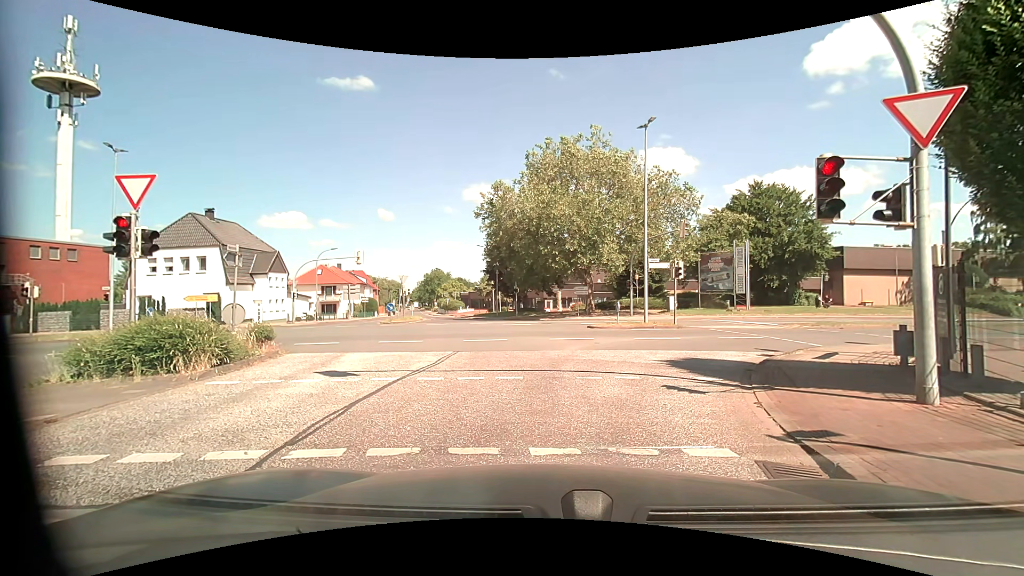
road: unclassified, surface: asphalt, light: Day
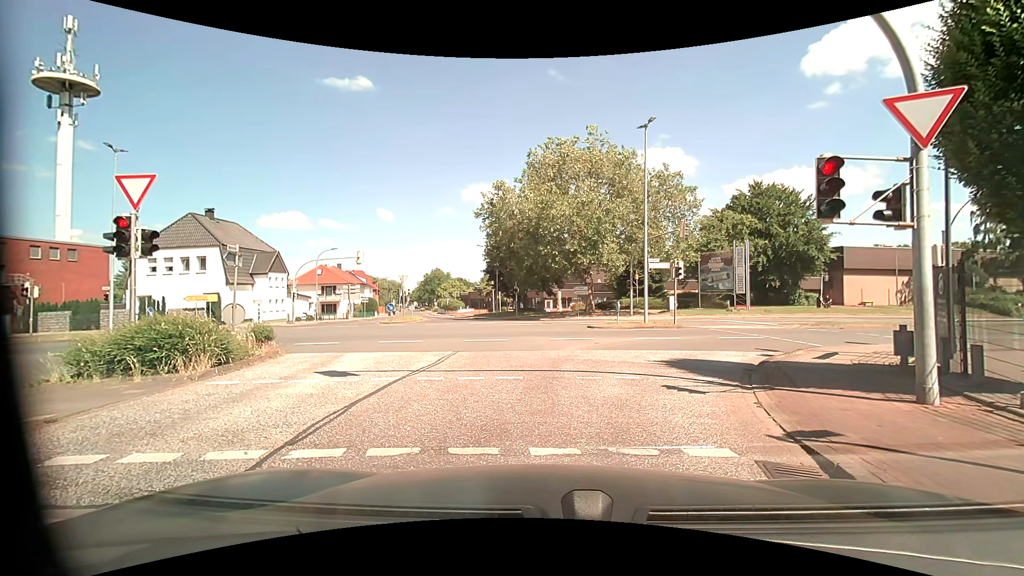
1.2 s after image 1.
(0.0, 0.0) m; 0°
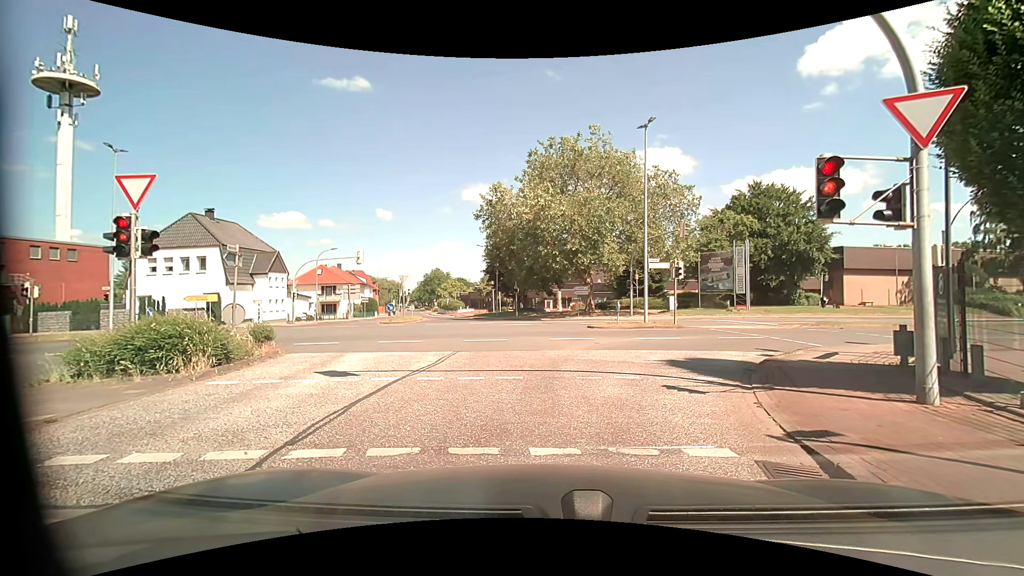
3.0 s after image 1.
(0.0, 0.0) m; 0°
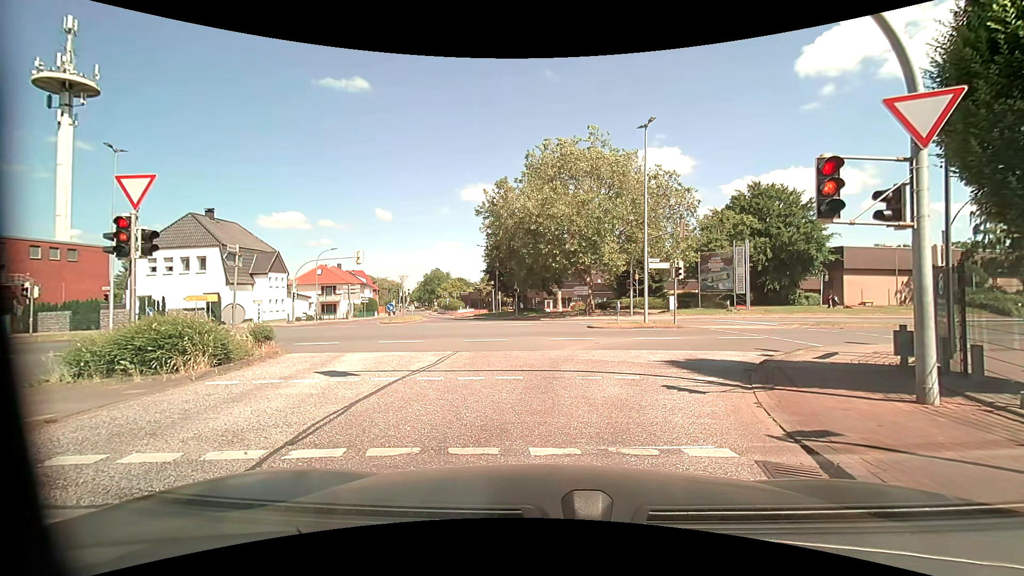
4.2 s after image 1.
(0.0, 0.0) m; 0°
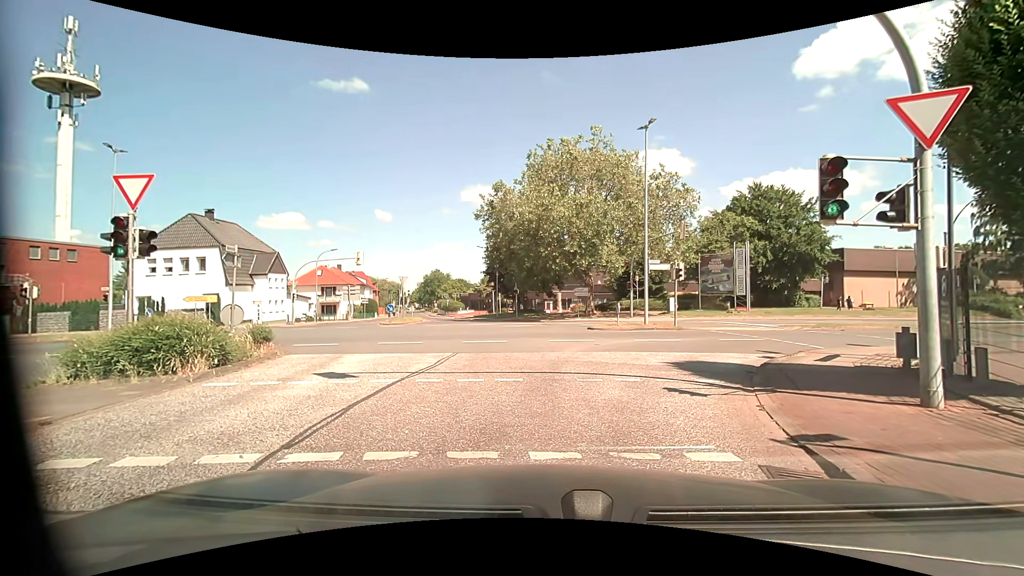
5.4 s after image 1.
(0.0, 0.0) m; 0°
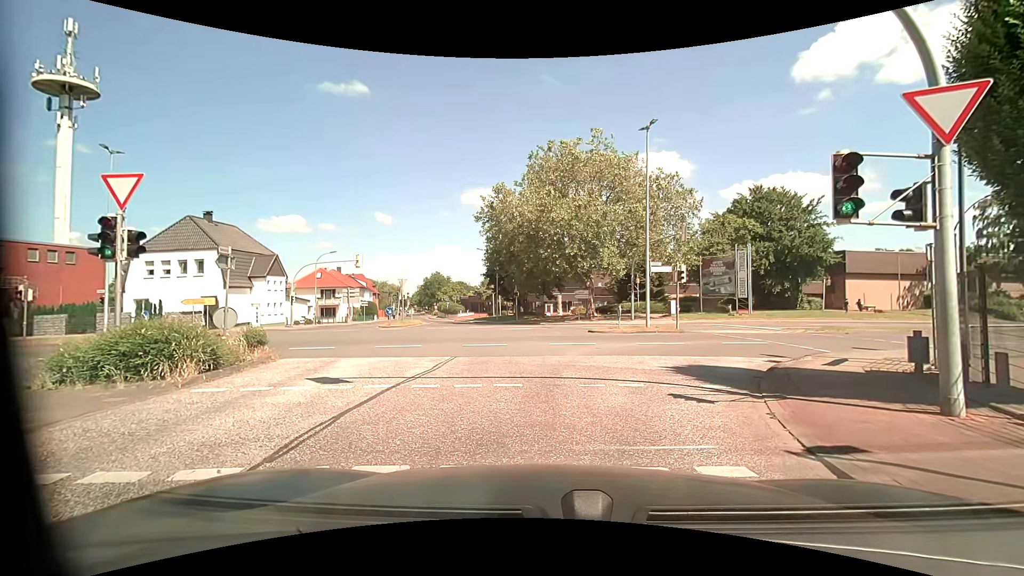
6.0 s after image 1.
(0.0, +0.3) m; 0°
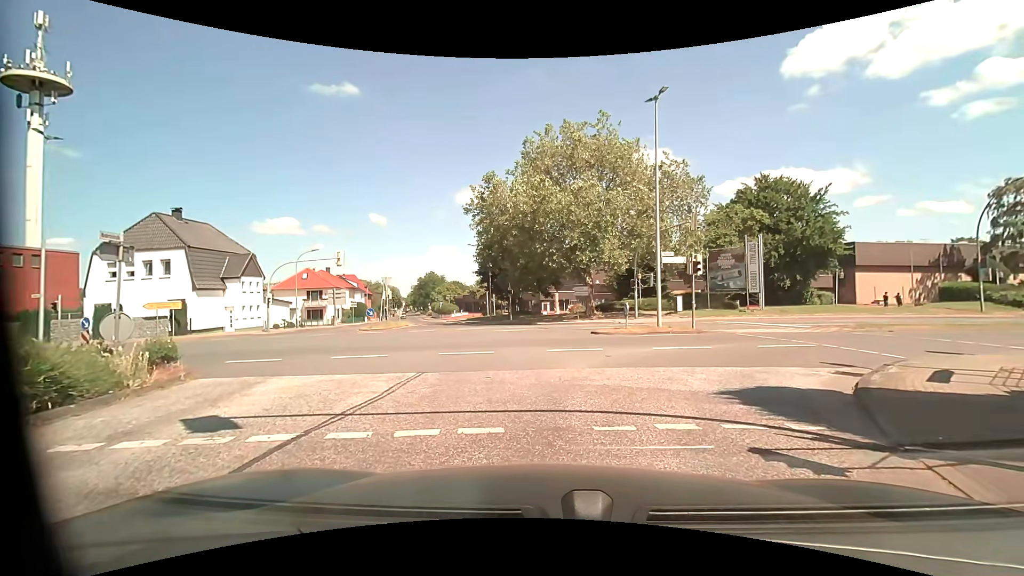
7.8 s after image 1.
(0.0, +3.5) m; 0°
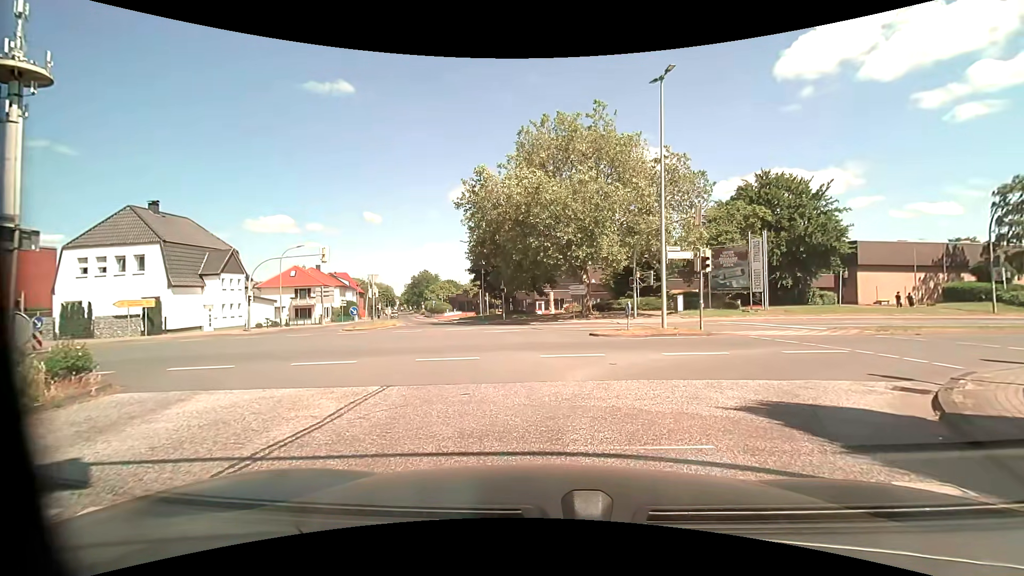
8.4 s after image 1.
(0.0, +2.0) m; +1°
(+2, +10) (+9, +17) (+19, +20) (+28, +22) (+38, +24) (+48, +26) (+58, +28) (+68, +30) (+77, +32) (+87, +34) m
